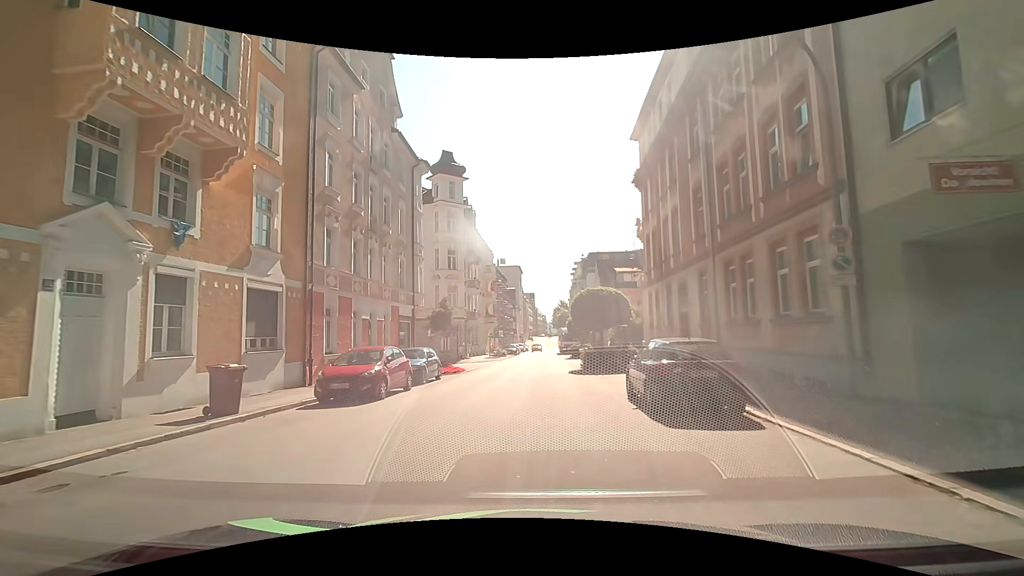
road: tertiary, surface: asphalt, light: Day
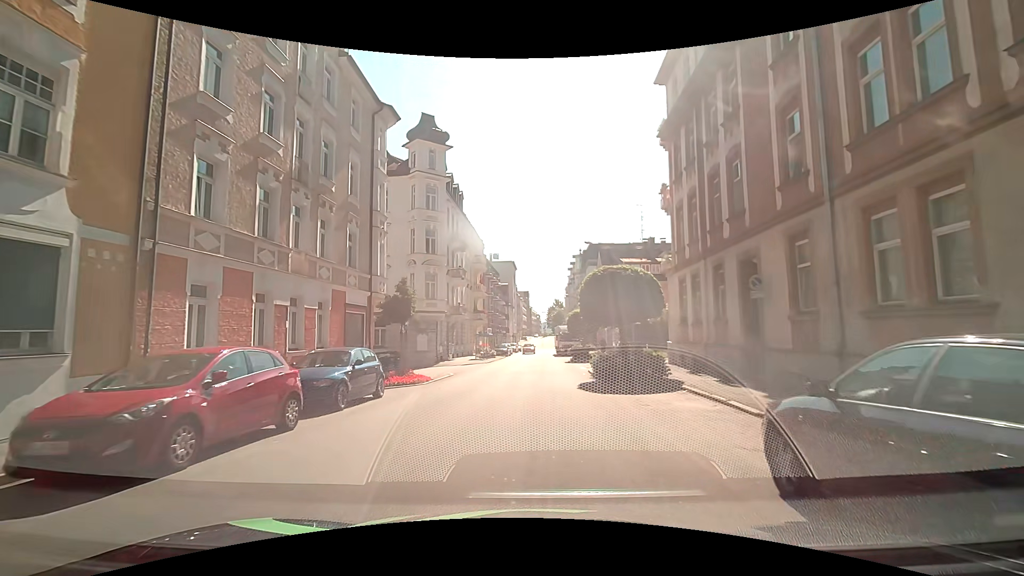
(0.0, +7.6) m; -1°
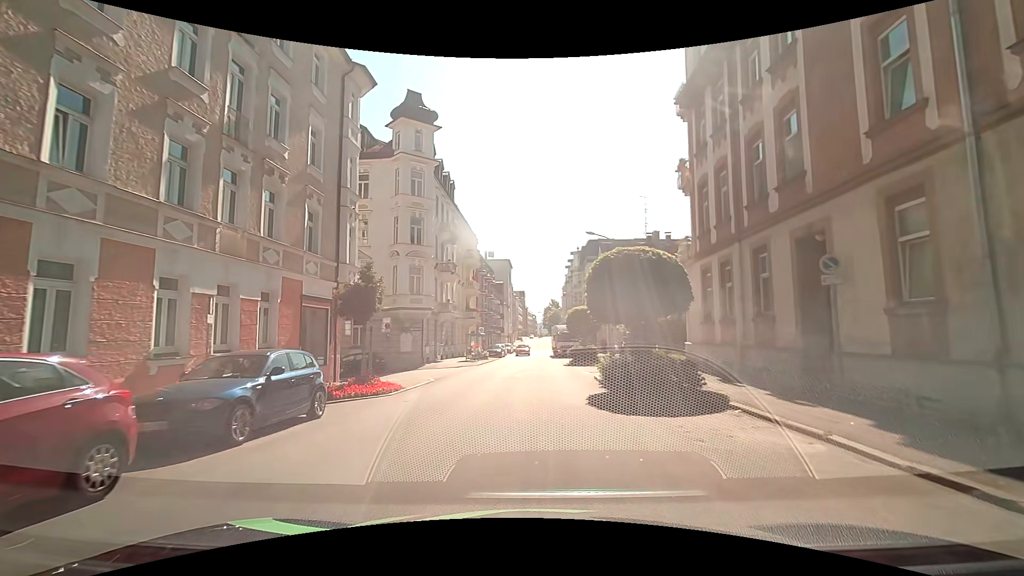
(+0.1, +3.8) m; +1°
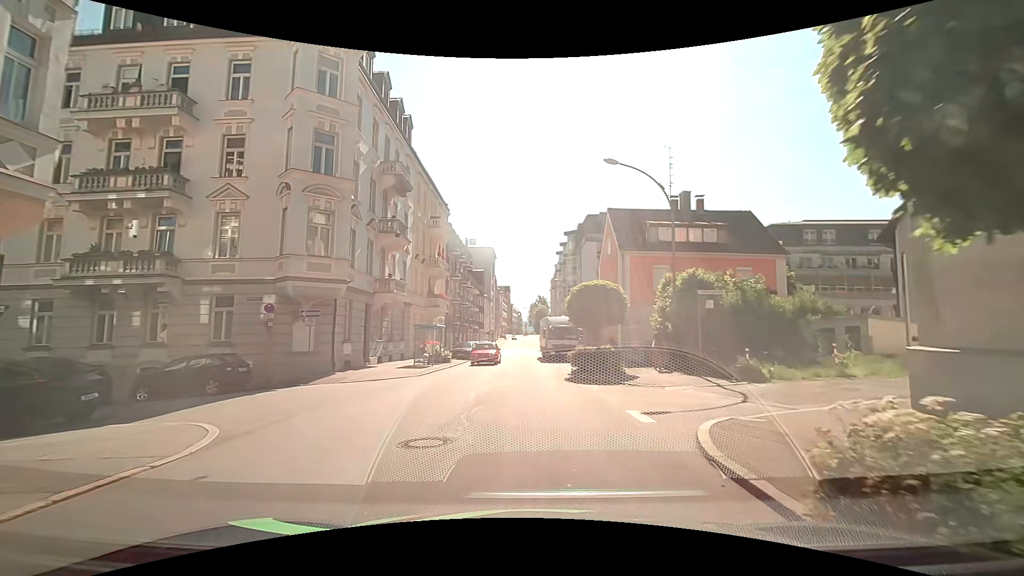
(+0.1, +13.9) m; +1°
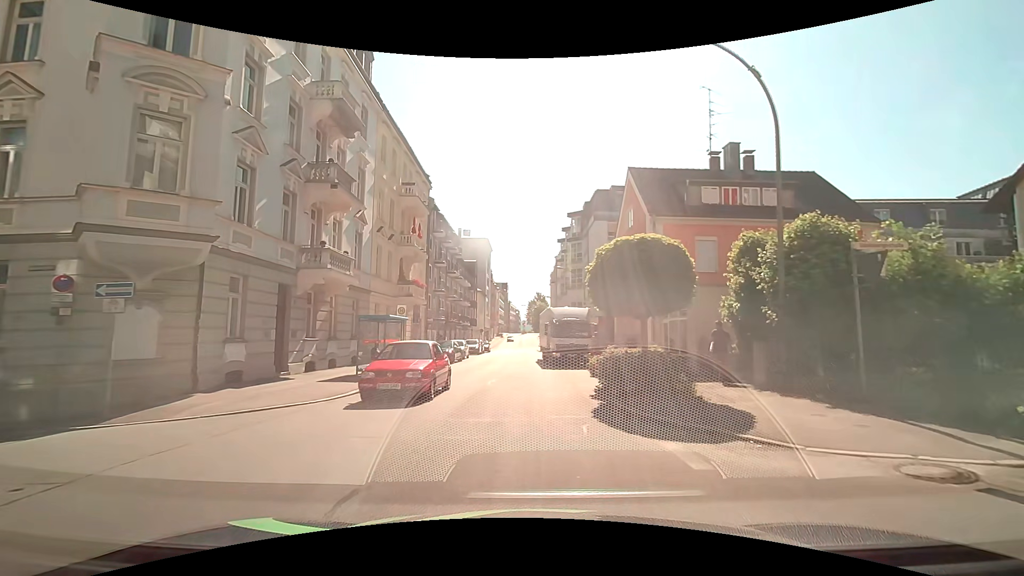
(+0.2, +9.1) m; +1°
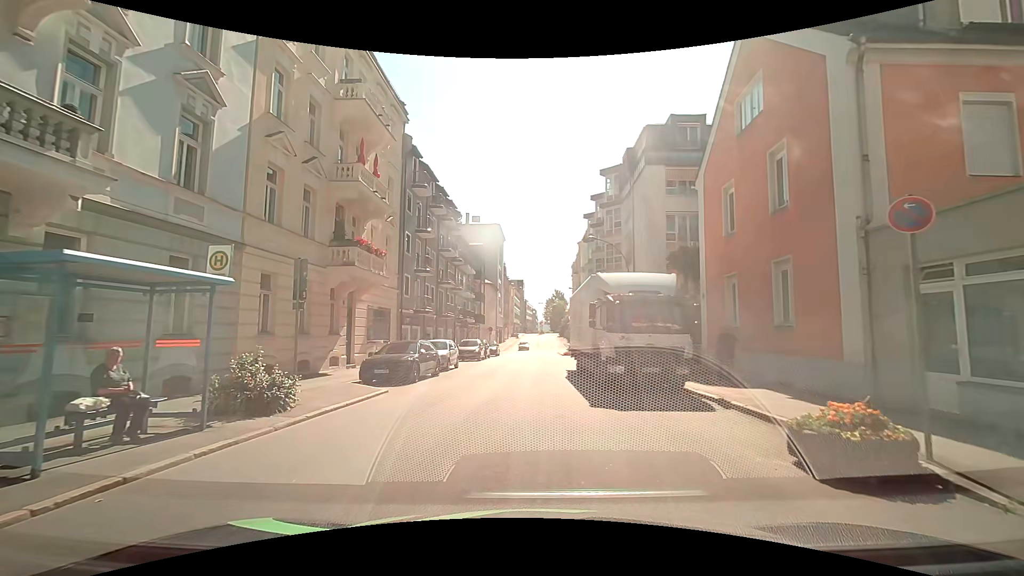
(-0.4, +14.4) m; -2°
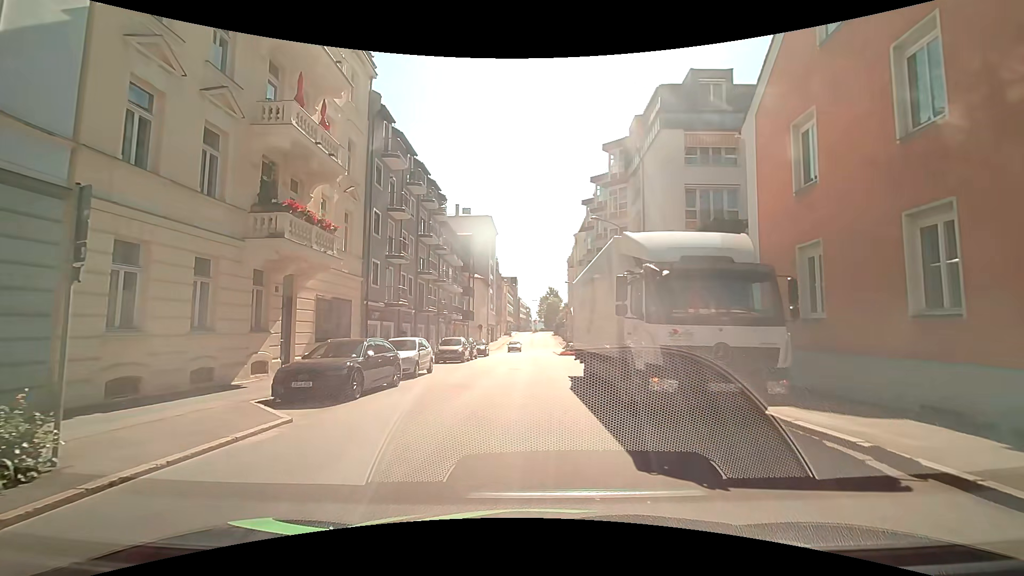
(0.0, +5.1) m; +2°
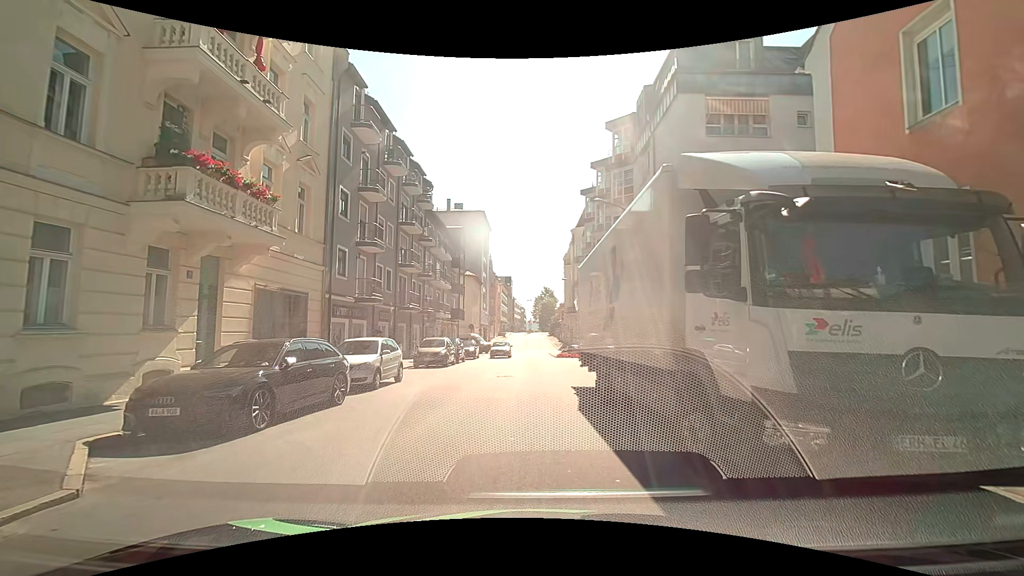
(0.0, +3.8) m; -1°
